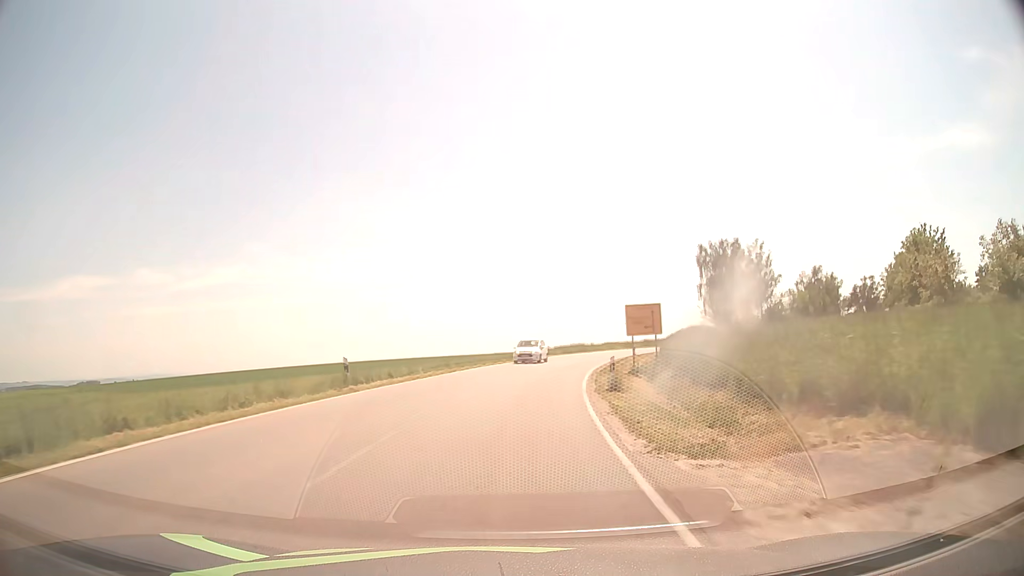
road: tertiary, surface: asphalt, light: Day
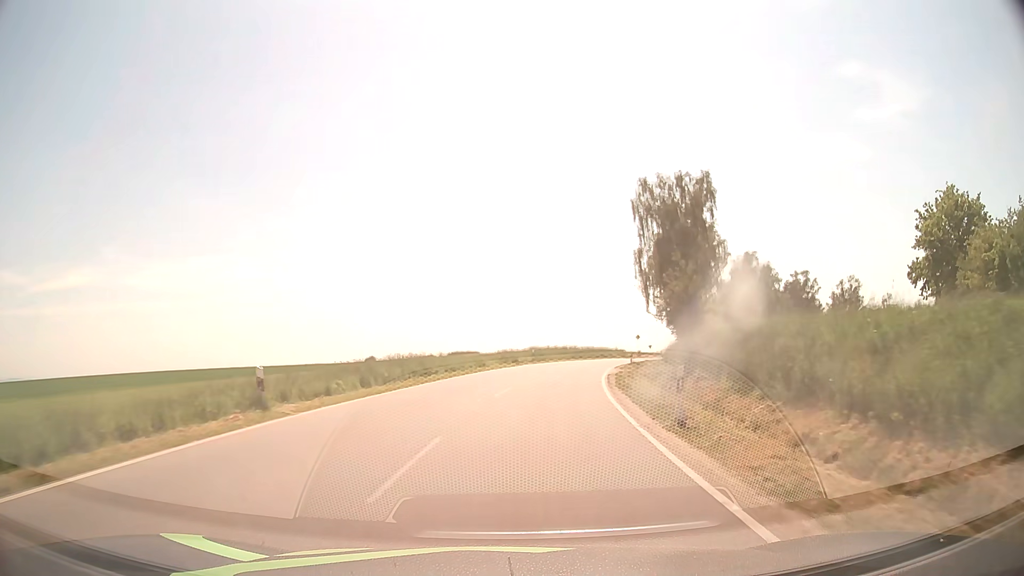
(+5.0, +47.5) m; +13°
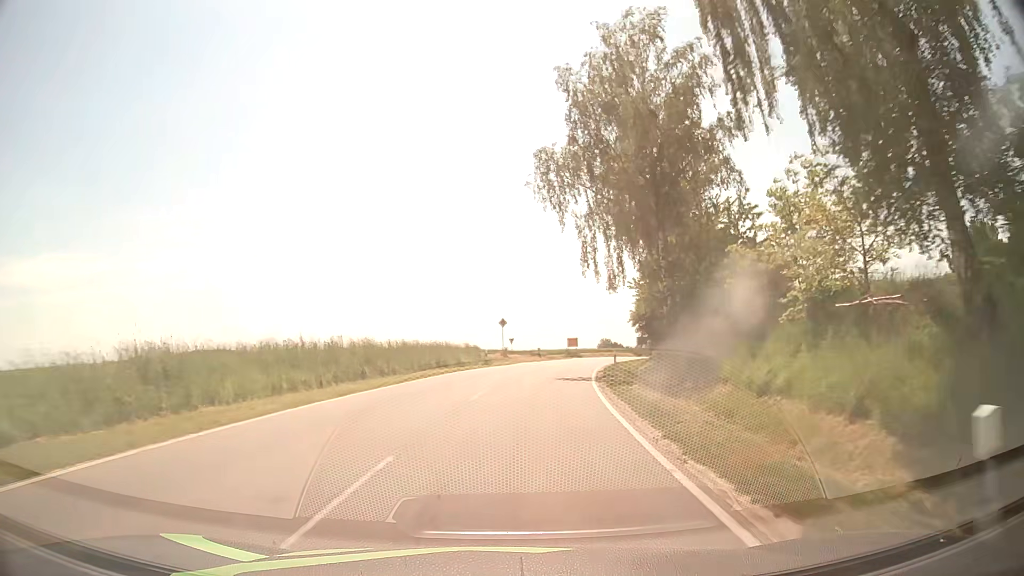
(+6.2, +48.4) m; +14°
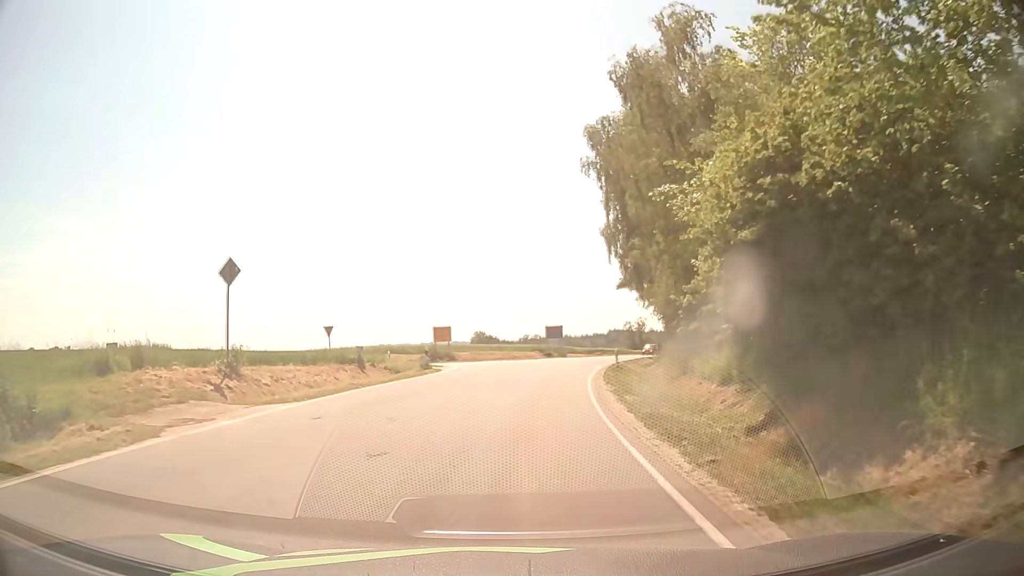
(+3.7, +38.4) m; +11°
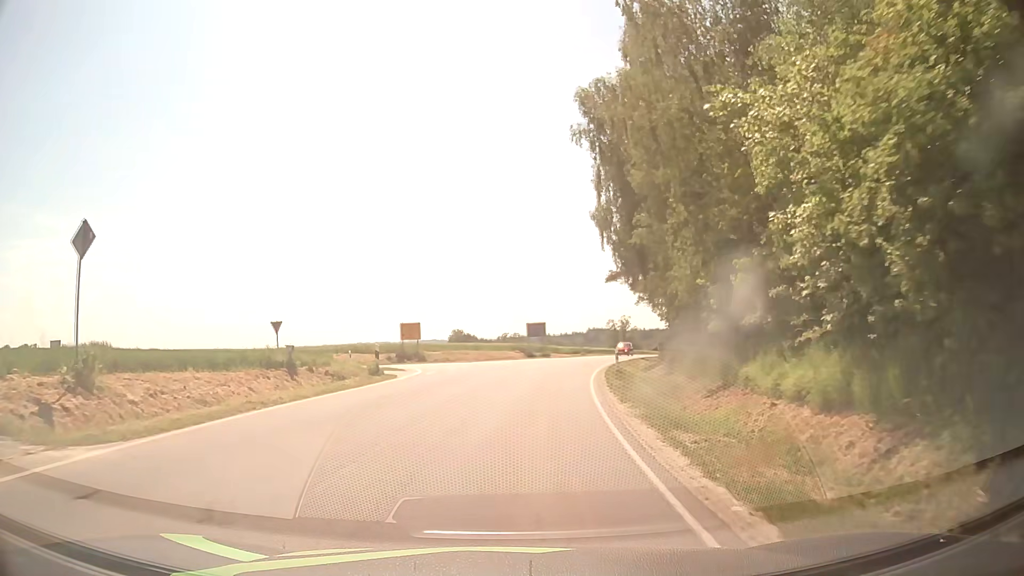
(+0.1, +6.4) m; +2°
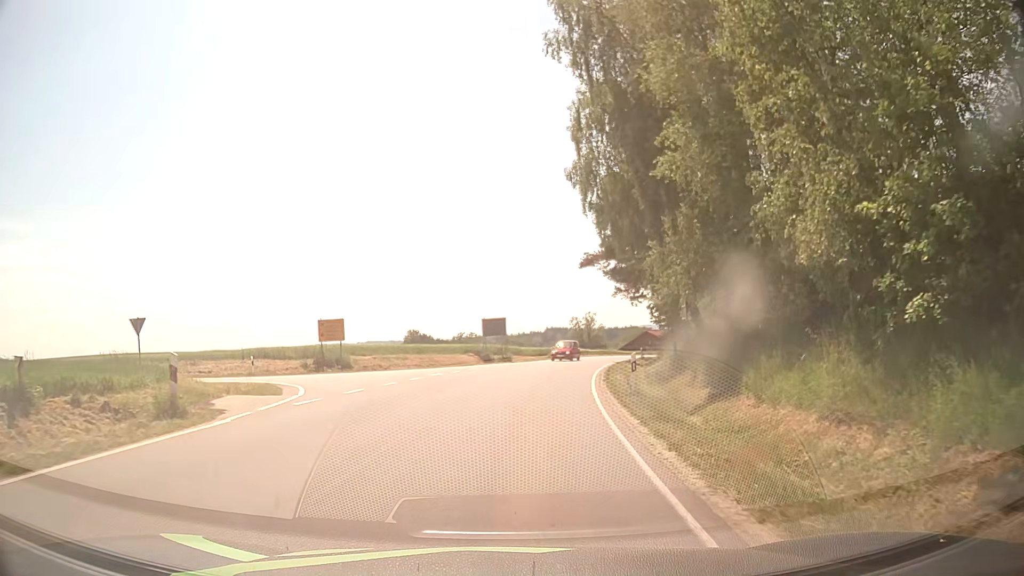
(+0.4, +11.4) m; +4°
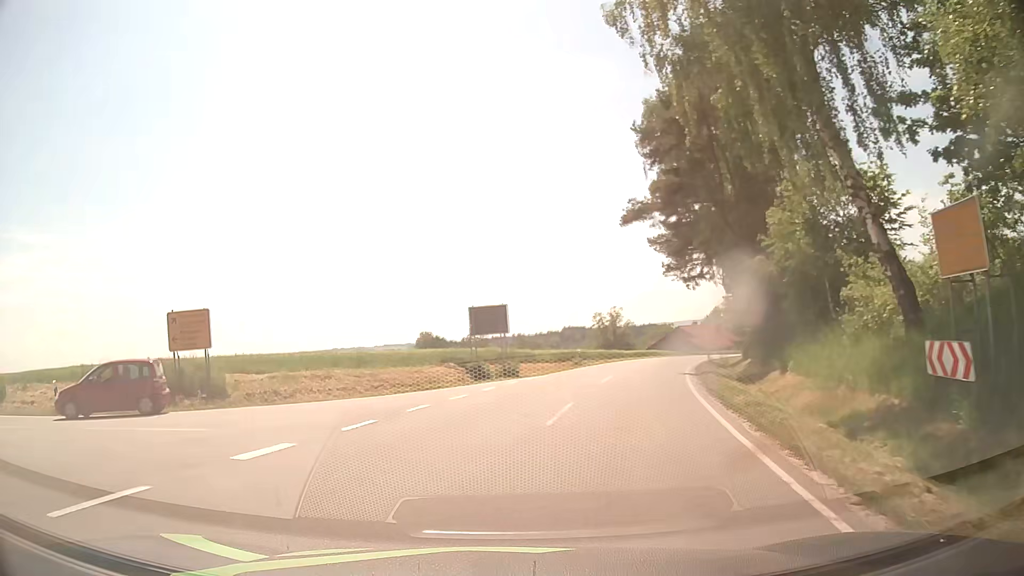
(+0.6, +17.6) m; +1°
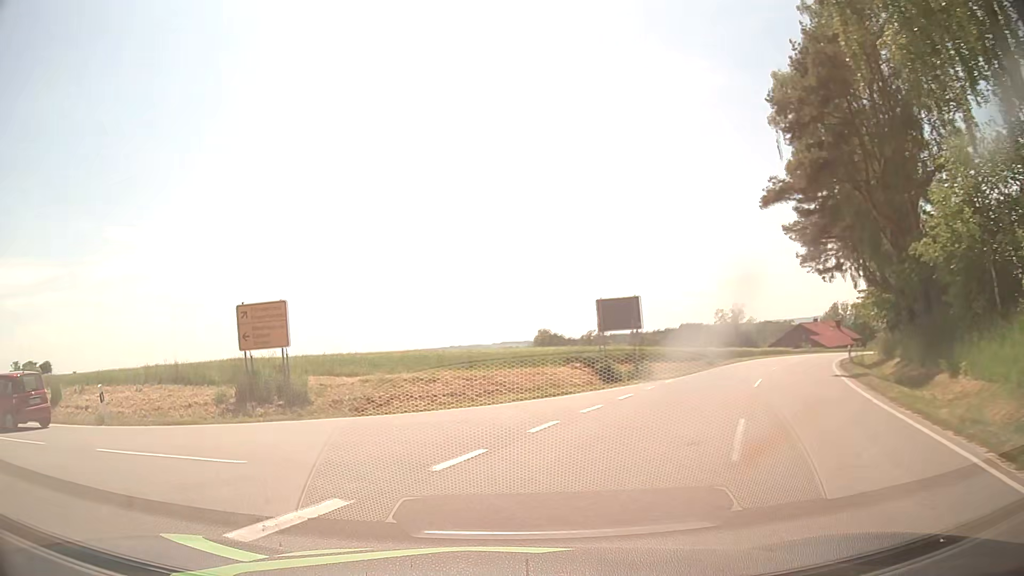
(-0.4, +3.5) m; -11°
(-3, +9) (-12, +14) (-21, +18) (-30, +23) (-38, +28) (-46, +35) (-53, +42) (-60, +49) (-67, +56) (-74, +63) m
